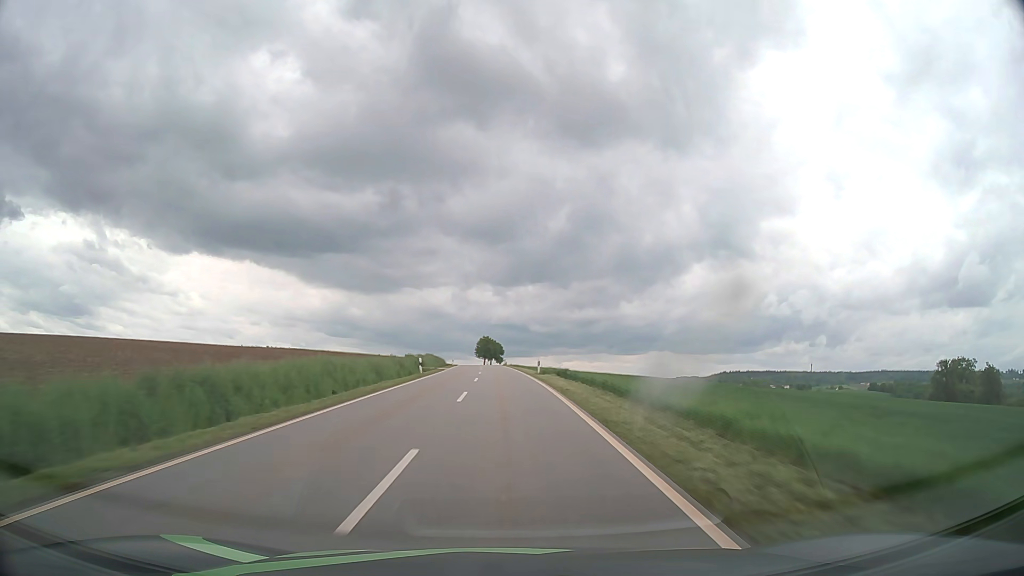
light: Day
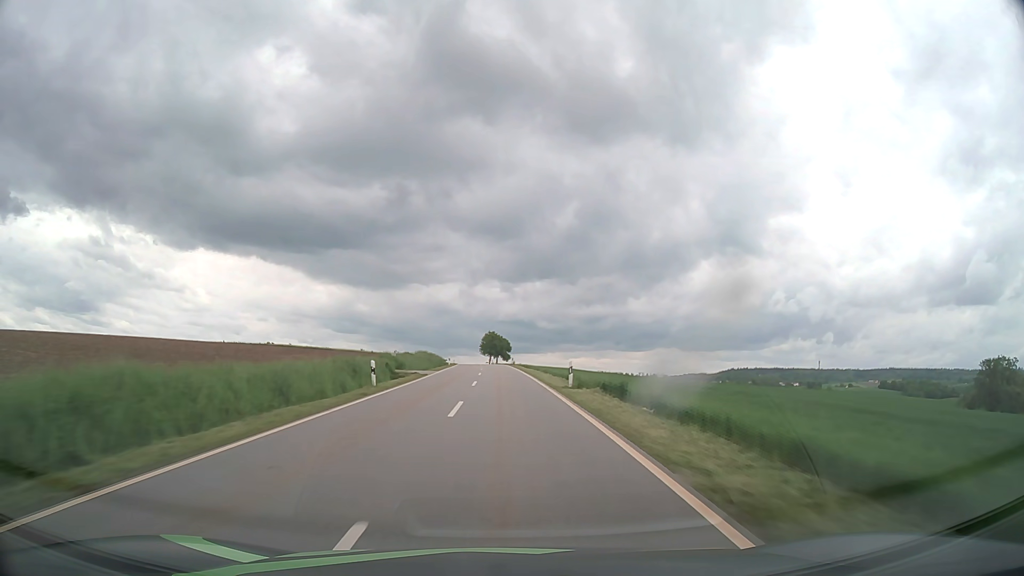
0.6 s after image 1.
(-0.1, +15.9) m; -1°
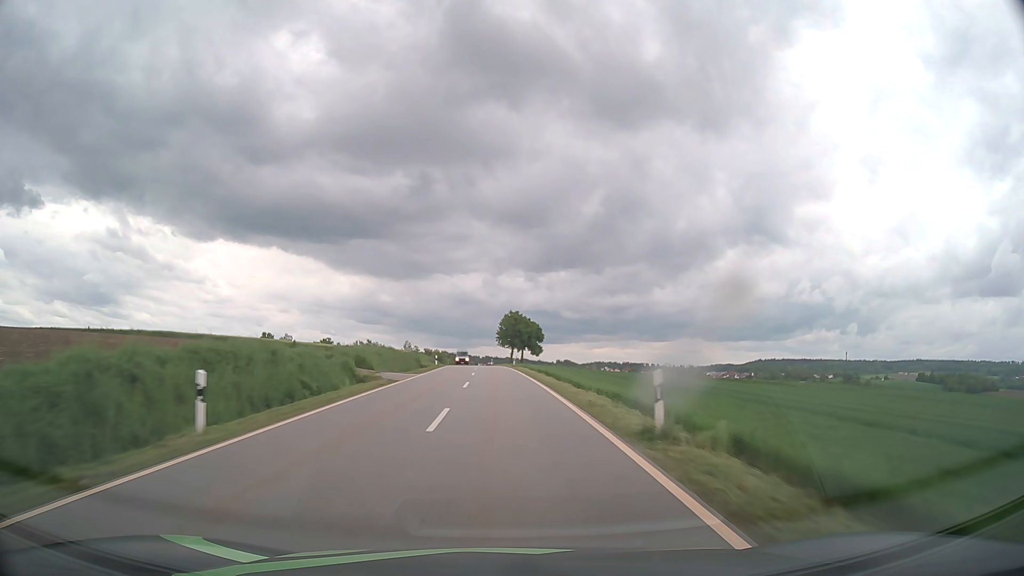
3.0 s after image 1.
(-1.1, +63.6) m; -2°
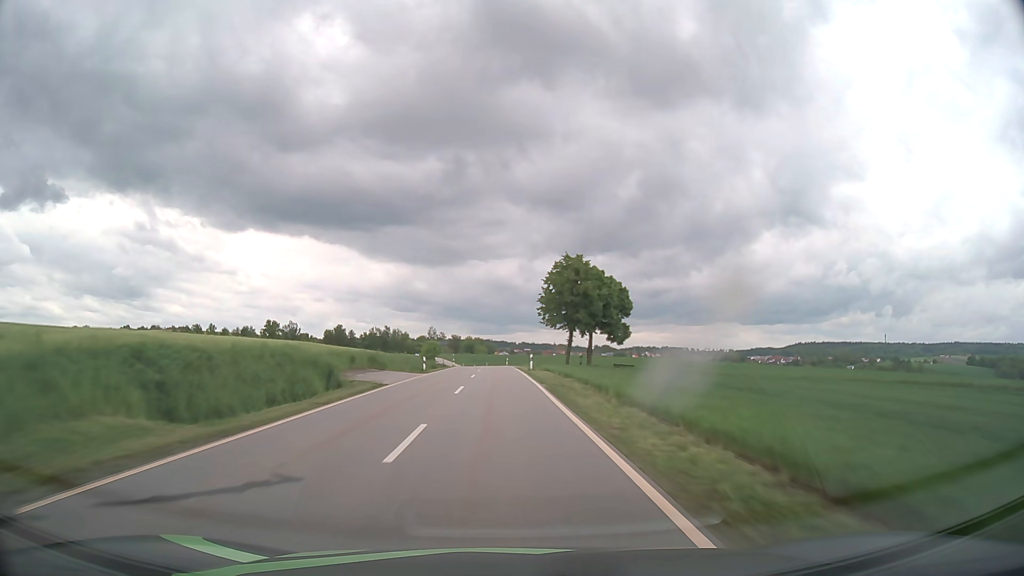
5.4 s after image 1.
(-1.3, +63.6) m; -3°
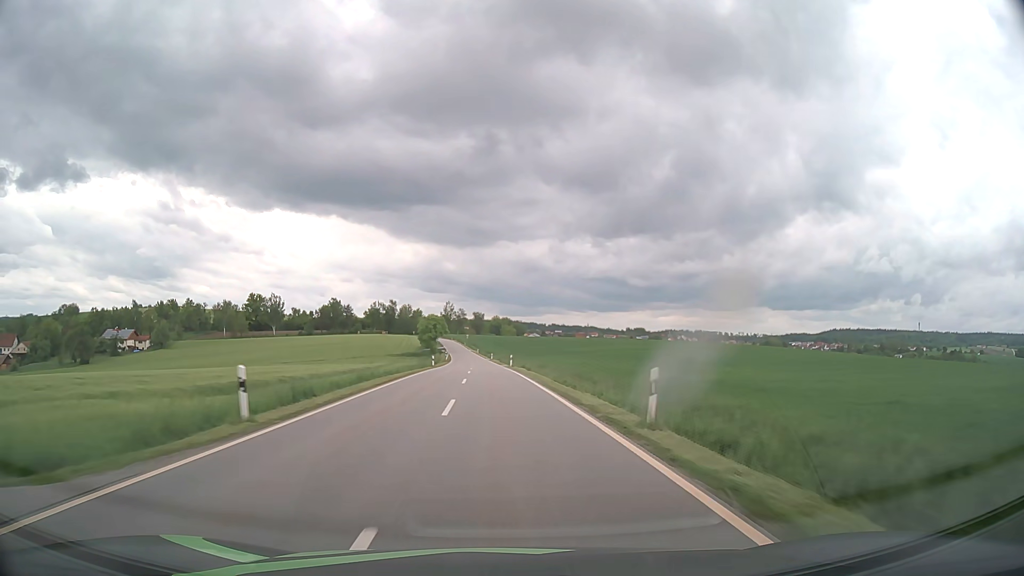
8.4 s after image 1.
(-1.8, +80.0) m; -3°
(0, +10) (0, +20) (0, +30) (-1, +40) (-1, +50) (-2, +60) (-2, +70) (-3, +80) (-3, +90) (-4, +100) m
